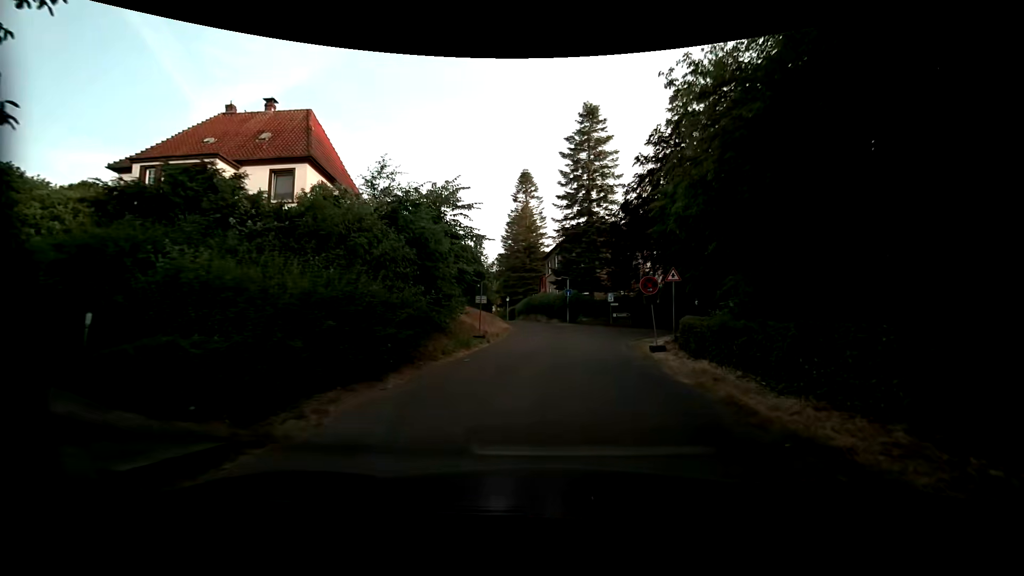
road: residential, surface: asphalt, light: Day
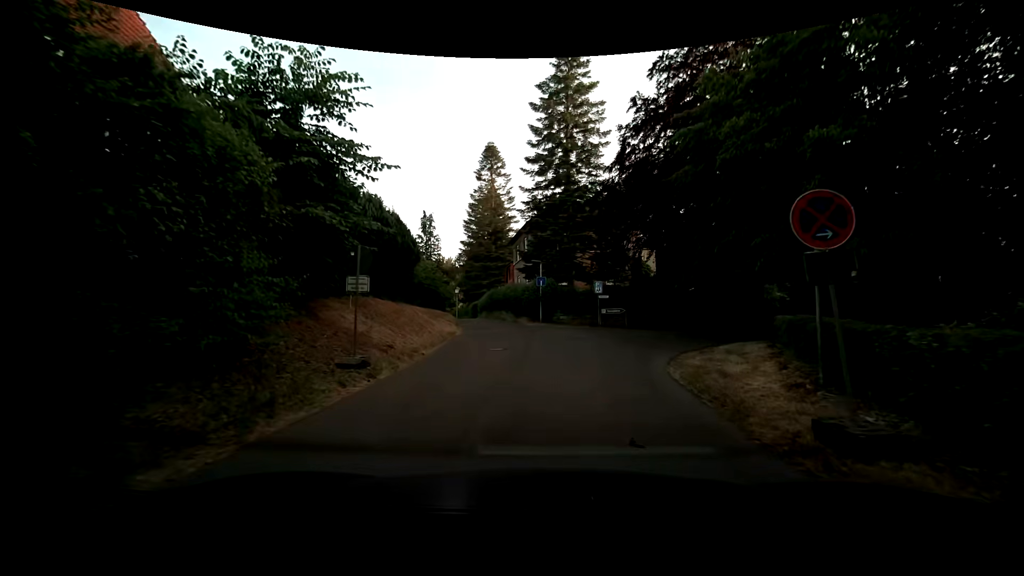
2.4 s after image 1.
(+0.3, +11.8) m; +4°
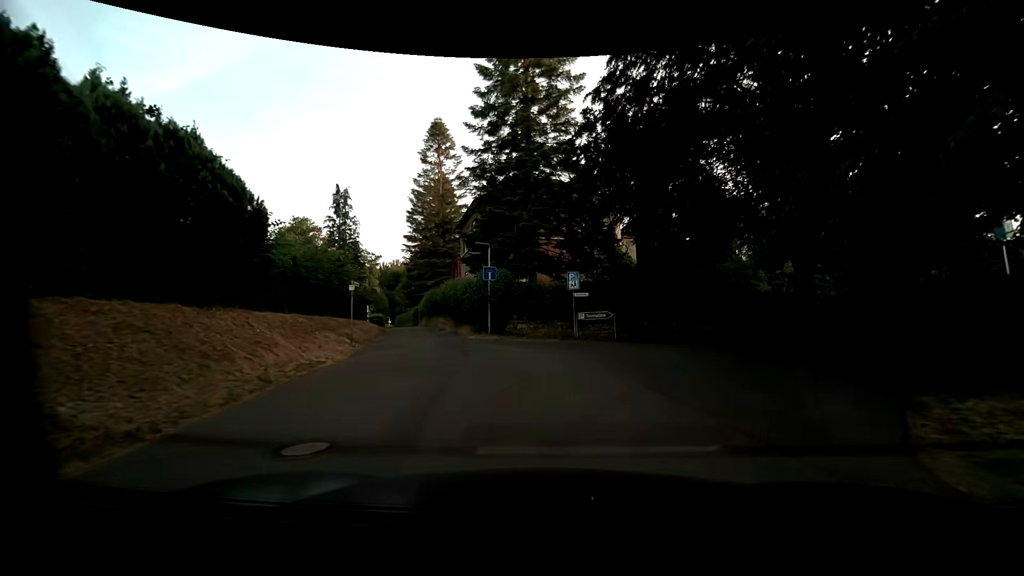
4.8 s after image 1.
(+0.3, +10.8) m; +3°
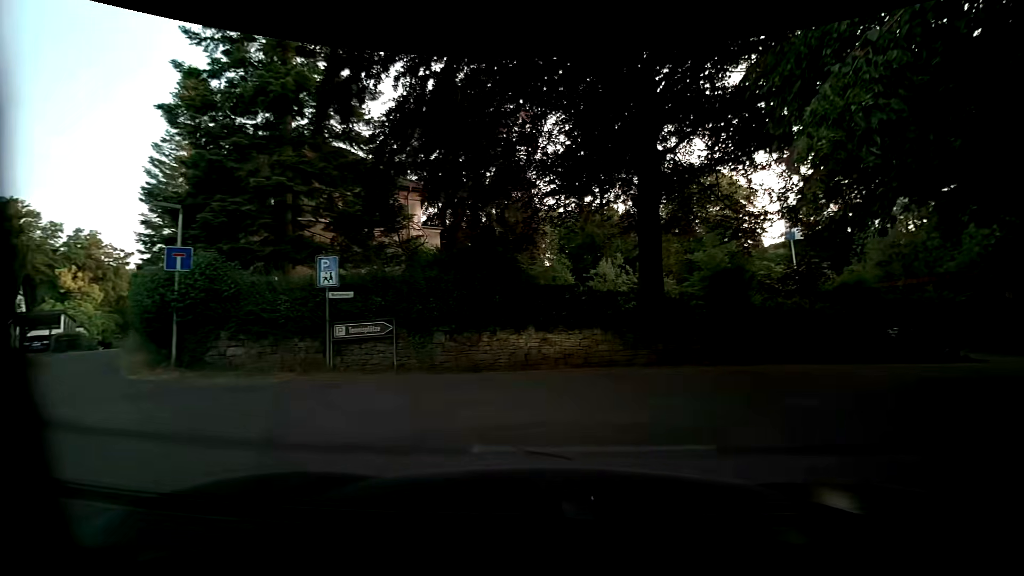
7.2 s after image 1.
(+1.1, +8.0) m; +21°
